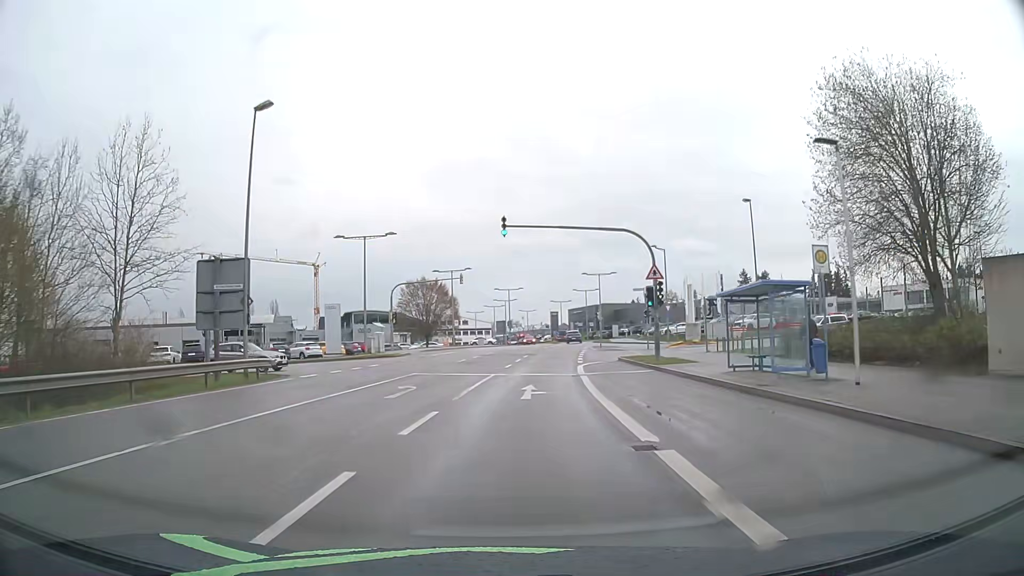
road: secondary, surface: asphalt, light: Day
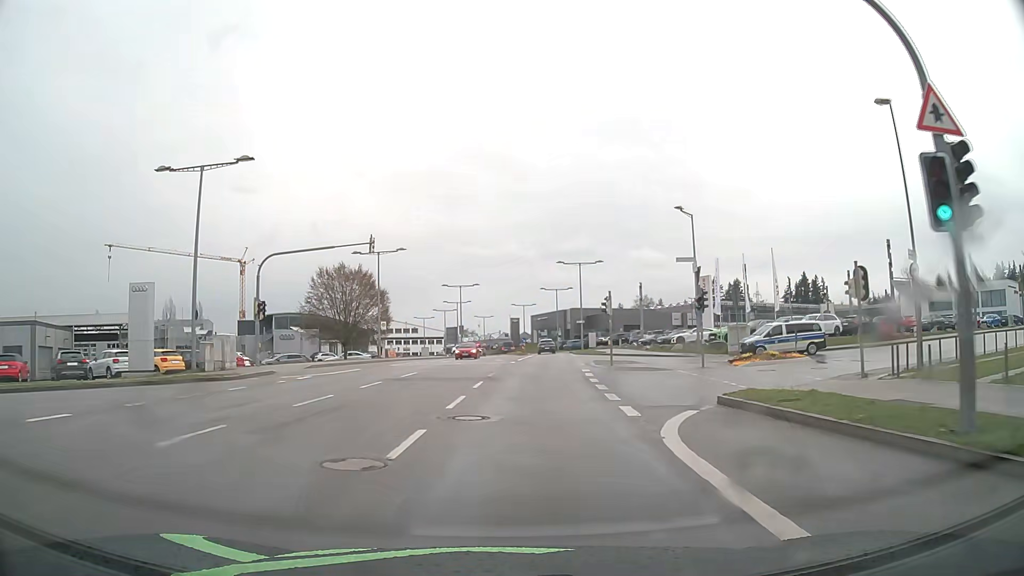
(+0.7, +23.4) m; +4°
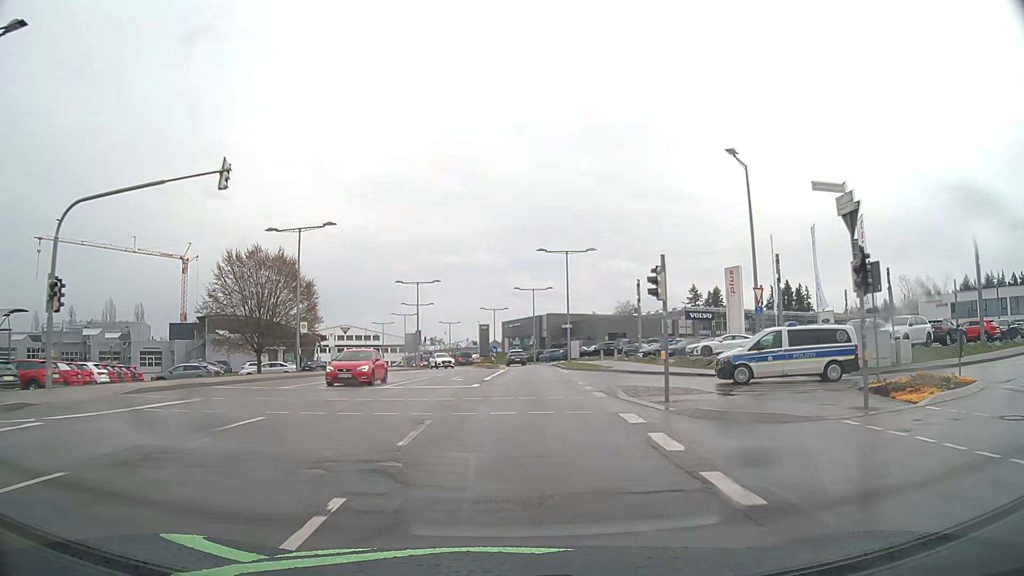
(+0.3, +15.4) m; +3°
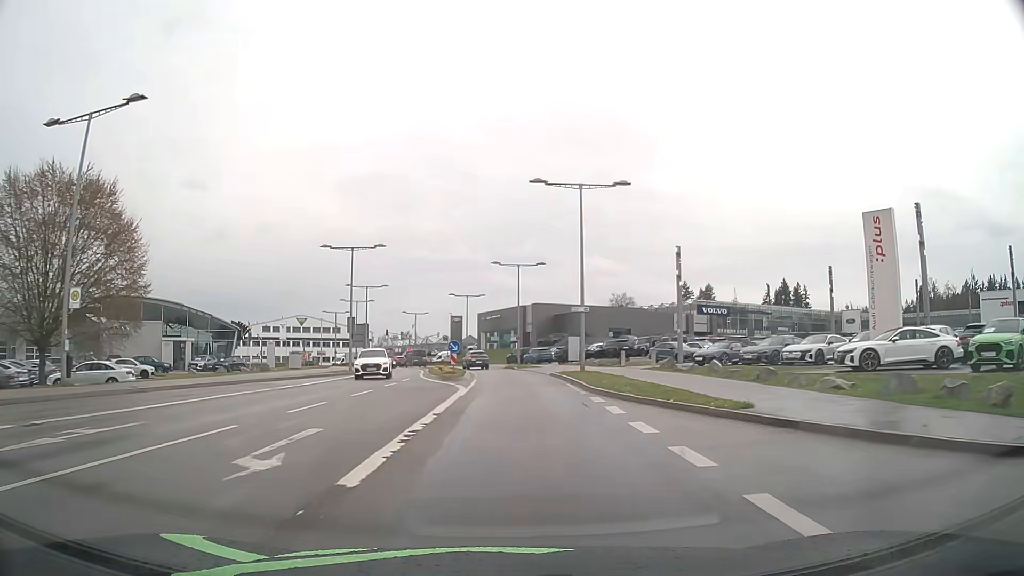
(+0.4, +22.5) m; +2°
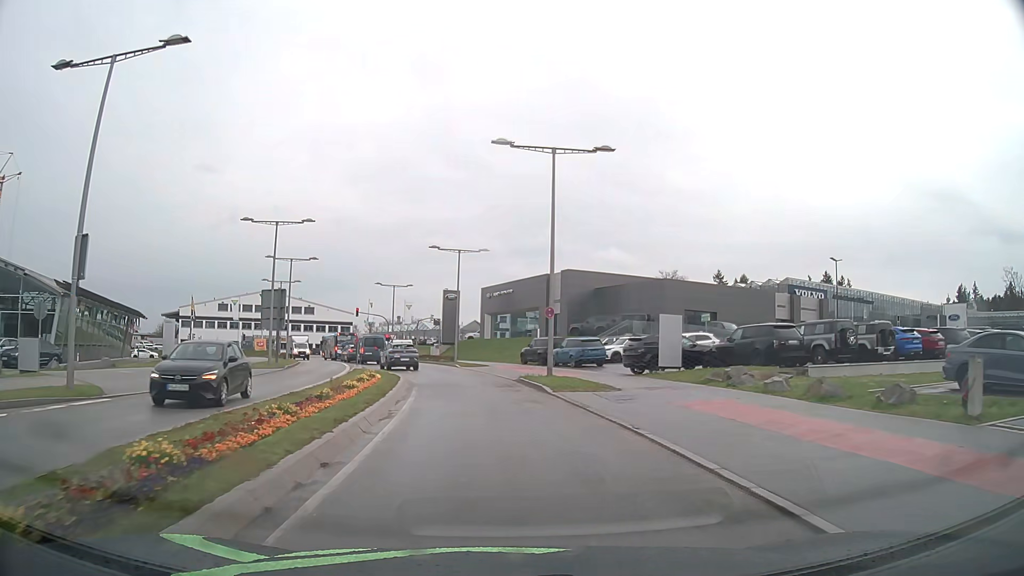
(+0.1, +33.6) m; -1°
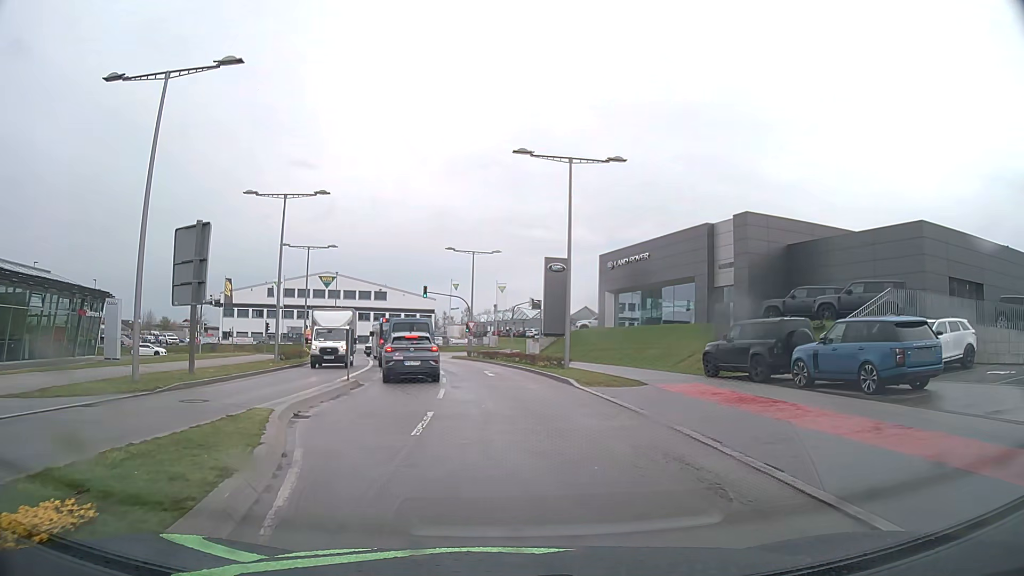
(-1.9, +24.9) m; -9°
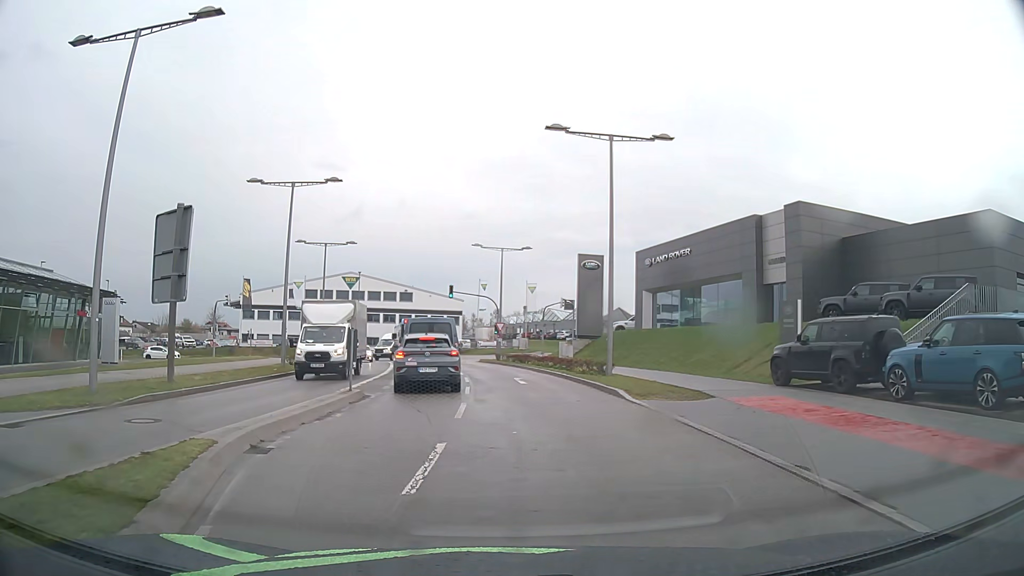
(-0.1, +3.5) m; -3°
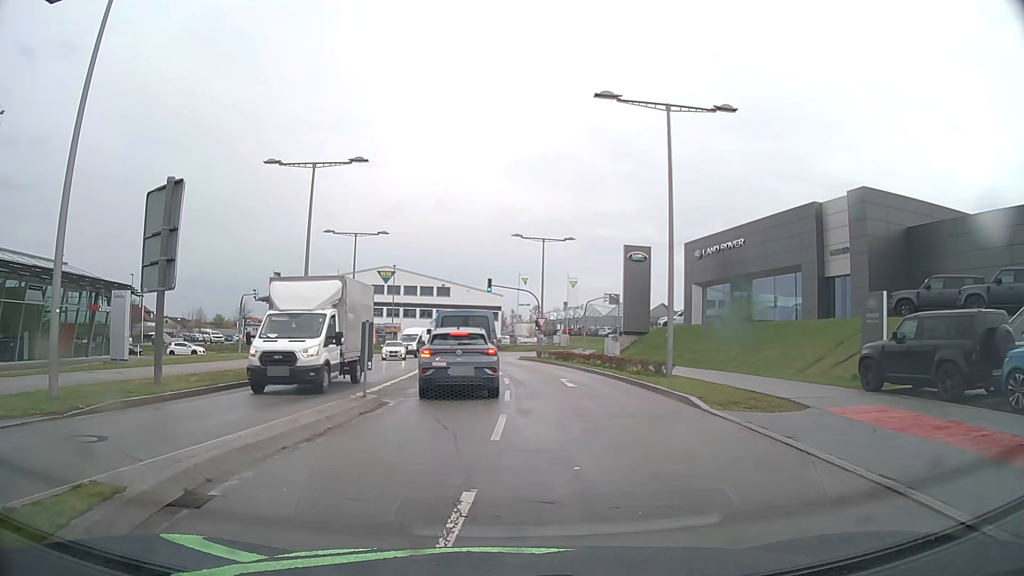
(-0.1, +3.0) m; -4°
(0, +10) (-1, +20) (-2, +30) (-2, +40) (-3, +50) (-5, +60) (-8, +69) (-15, +76) (-25, +77) (-35, +76) m
